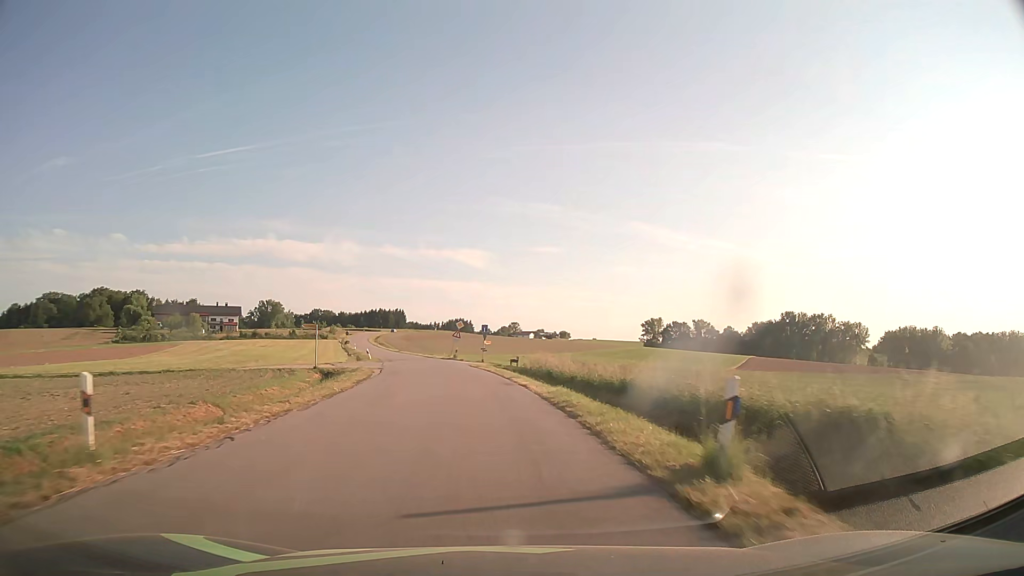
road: tertiary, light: Day
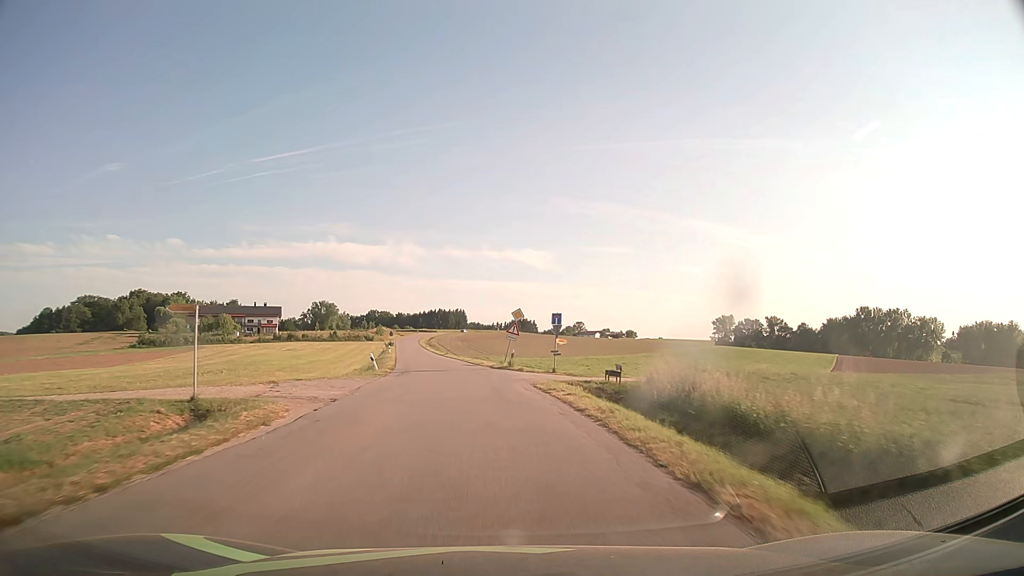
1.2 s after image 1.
(-1.0, +21.1) m; -5°
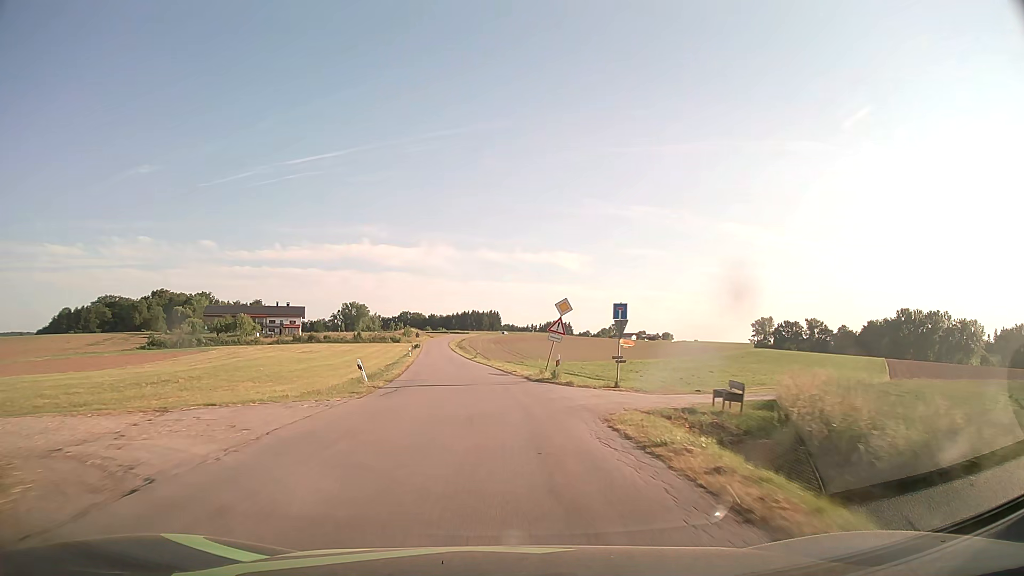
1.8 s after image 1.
(-0.3, +10.7) m; -3°
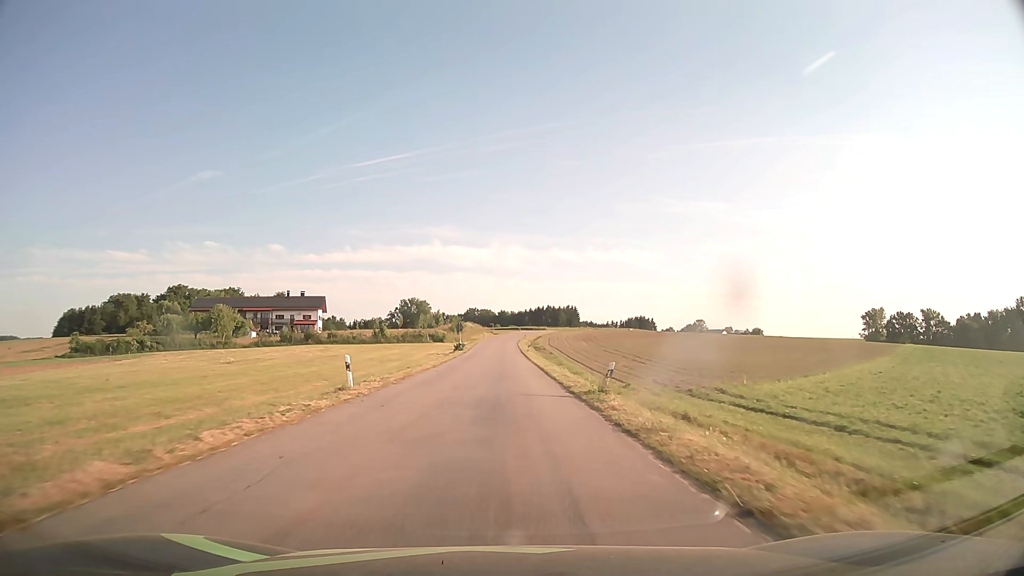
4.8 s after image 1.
(-3.9, +54.6) m; -6°
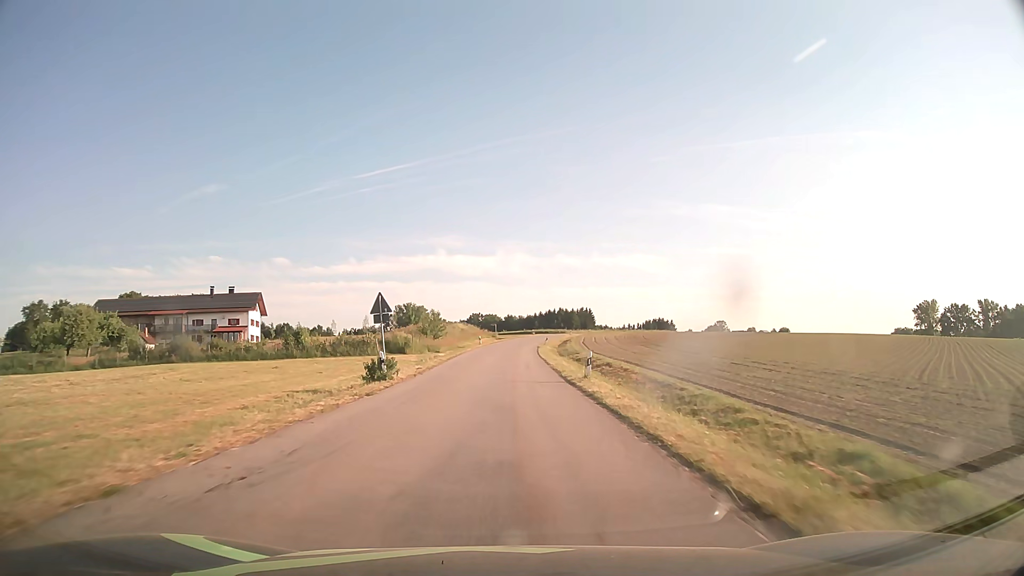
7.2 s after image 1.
(-0.3, +46.6) m; -1°
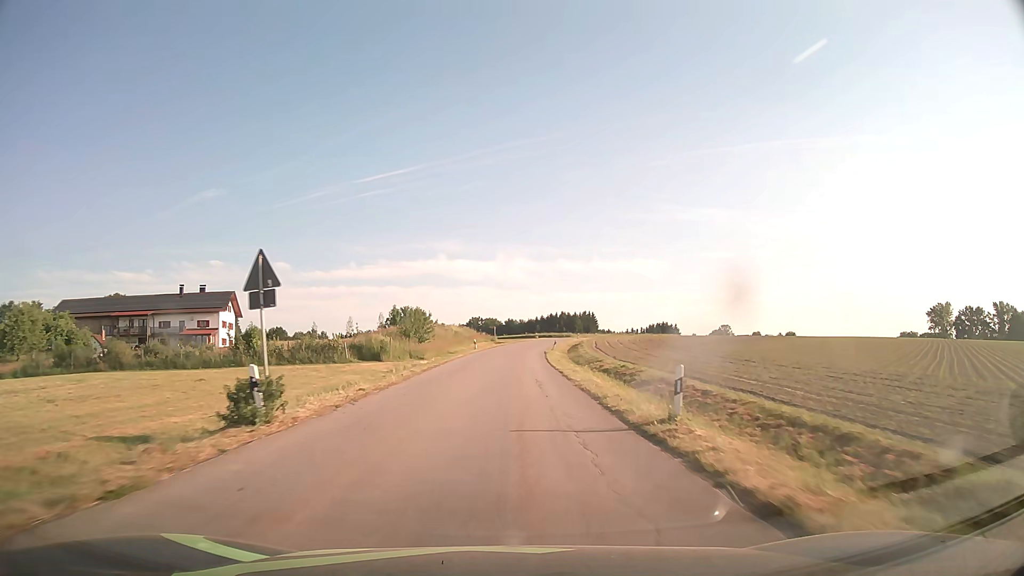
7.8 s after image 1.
(0.0, +12.0) m; 0°
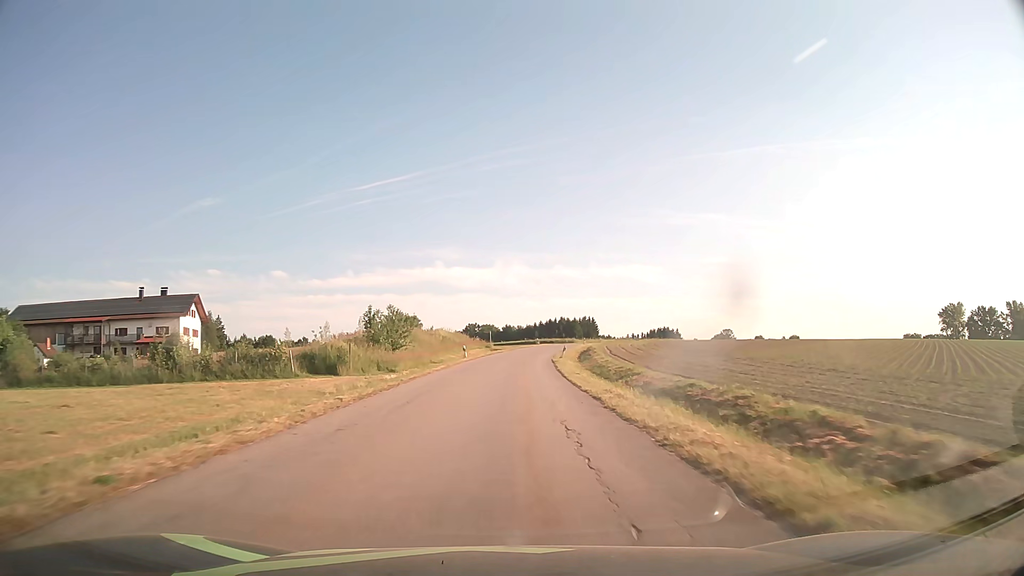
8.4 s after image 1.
(+0.1, +12.1) m; +1°
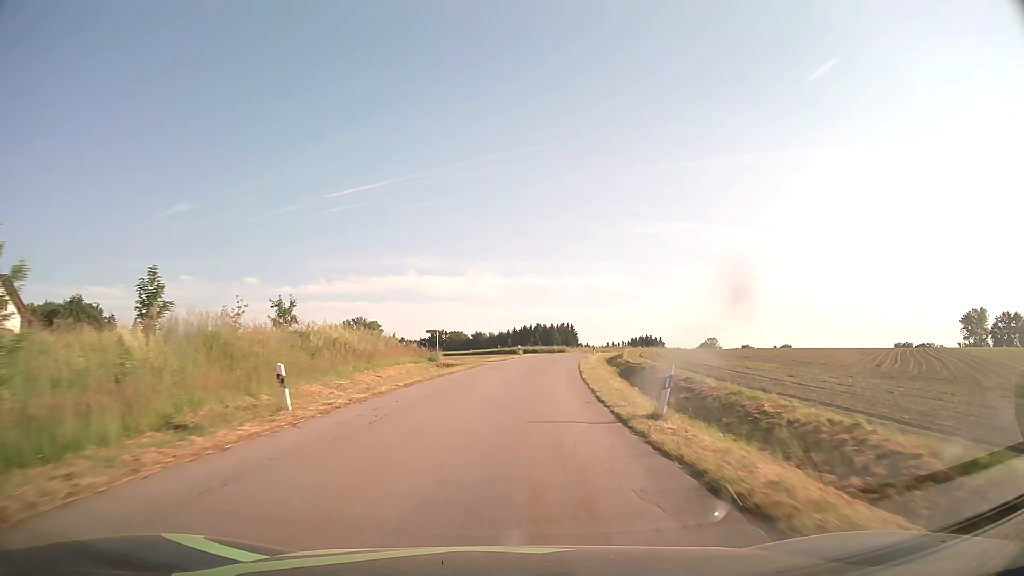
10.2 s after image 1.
(+0.5, +36.6) m; +2°
(0, +10) (0, +20) (+1, +30) (+2, +40) (+3, +50) (+5, +60) (+7, +70) (+9, +79) (+12, +89) (+15, +98) m
